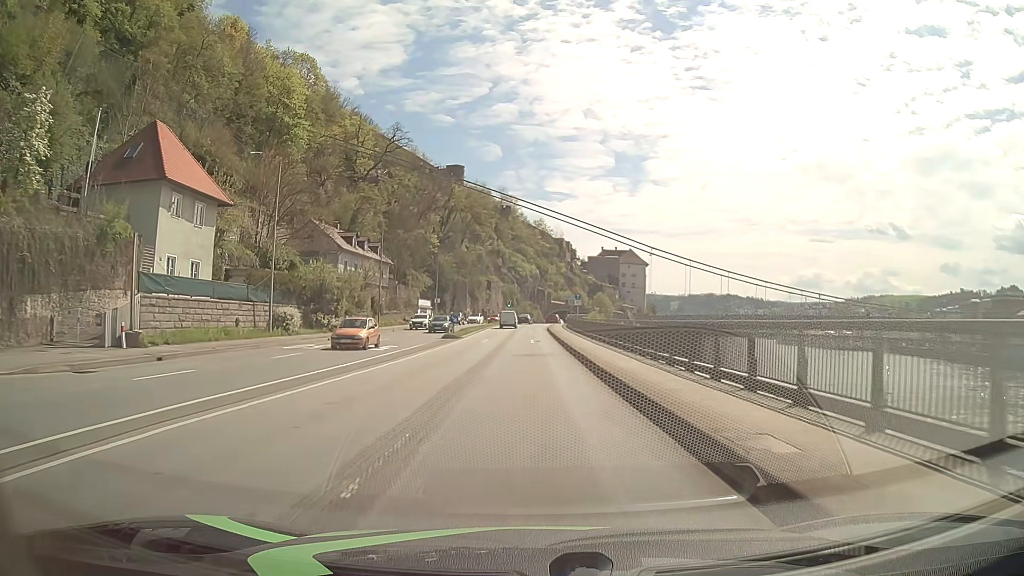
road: primary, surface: asphalt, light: Day
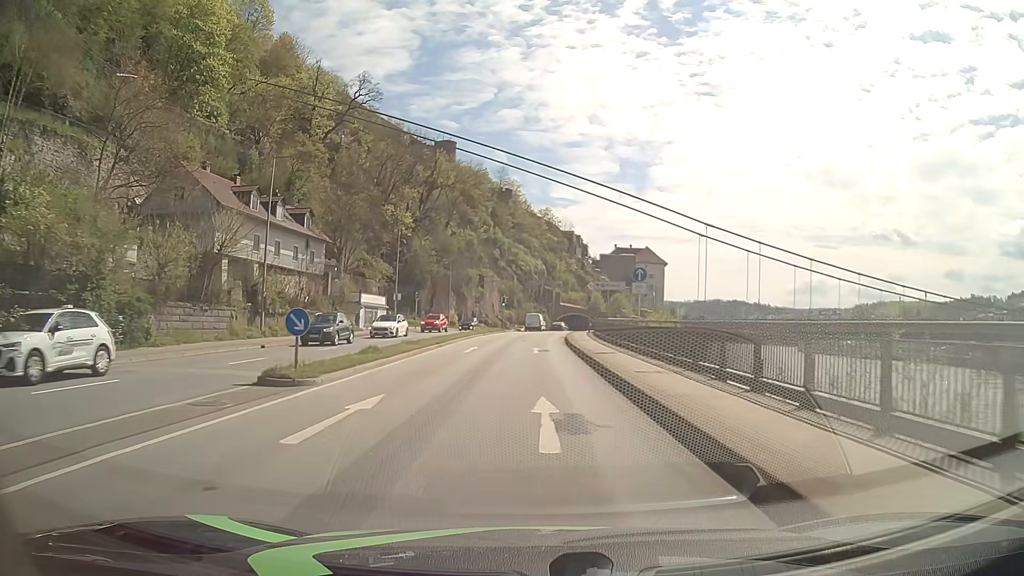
(-0.1, +31.0) m; 0°
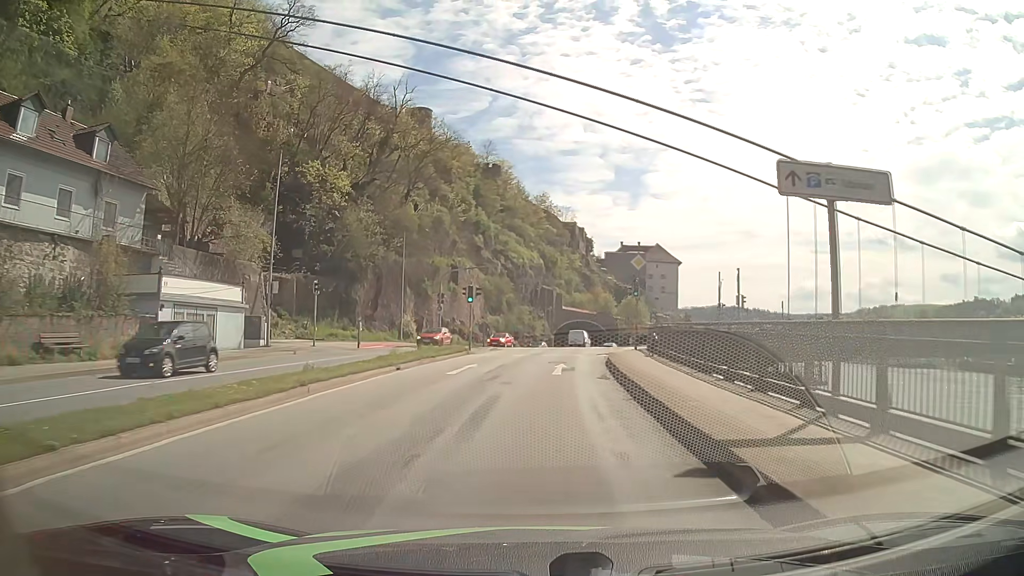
(+0.1, +30.8) m; 0°
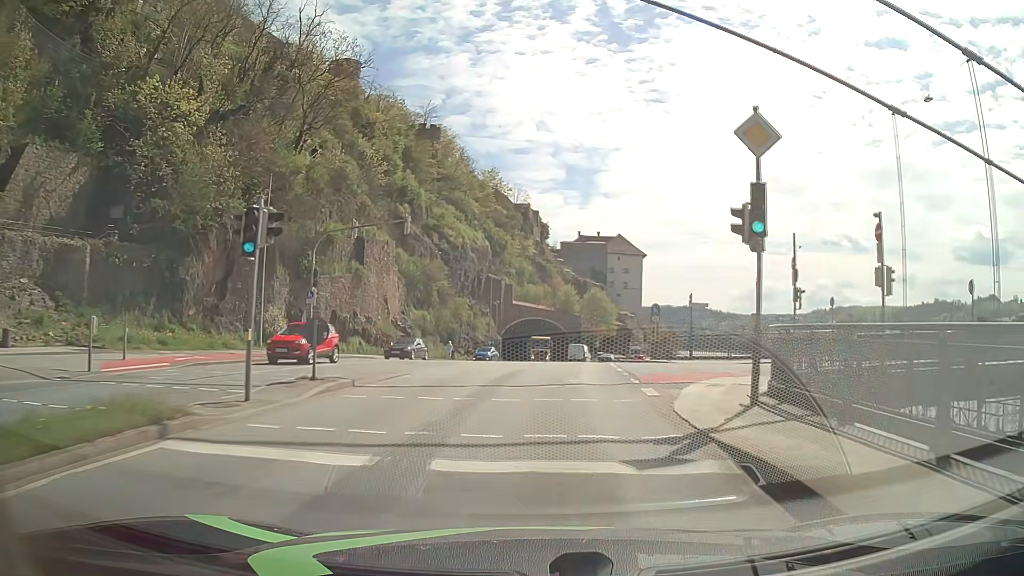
(+0.8, +23.0) m; +5°
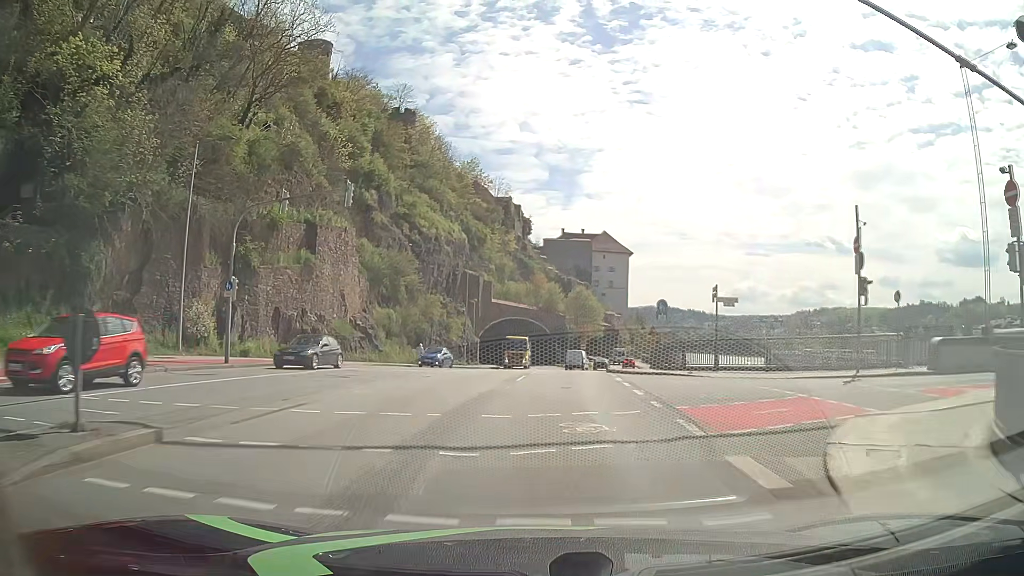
(0.0, +7.7) m; +1°
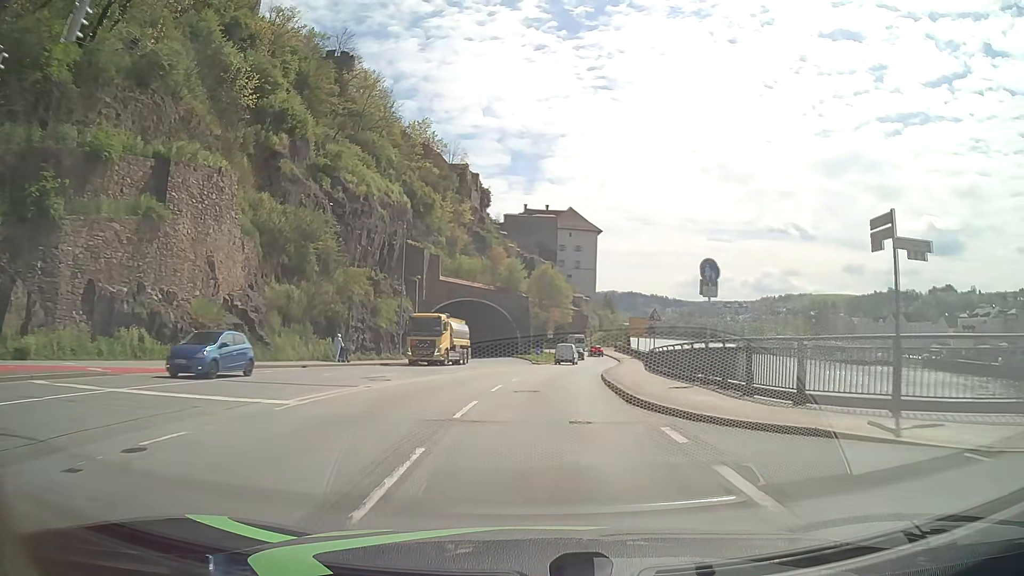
(+0.4, +15.4) m; +3°
(0, +10) (+1, +20) (+1, +30) (+3, +40) (+4, +50) (+5, +60) (+7, +70) (+8, +80) (+8, +90) (+7, +99) m
